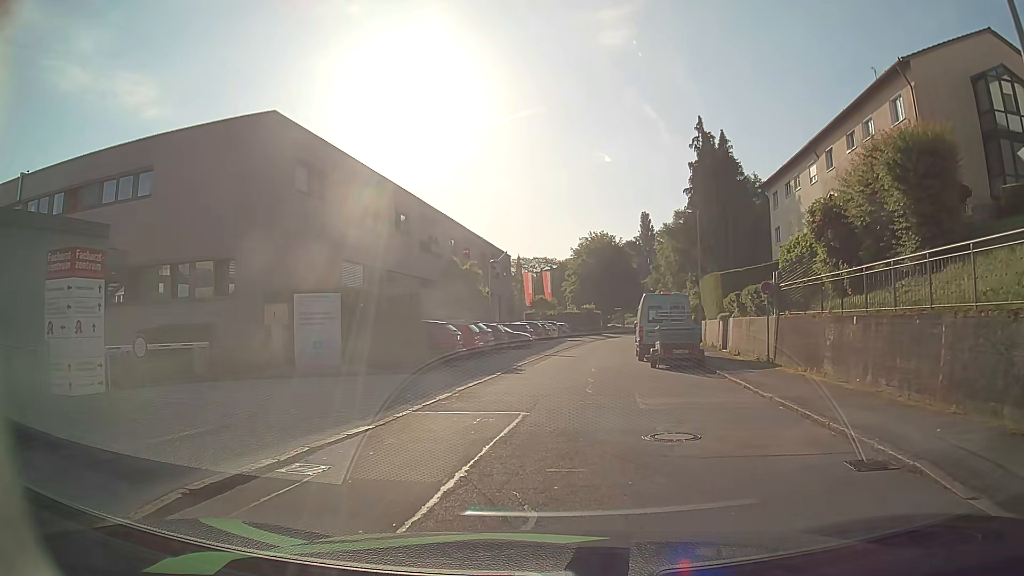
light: Day
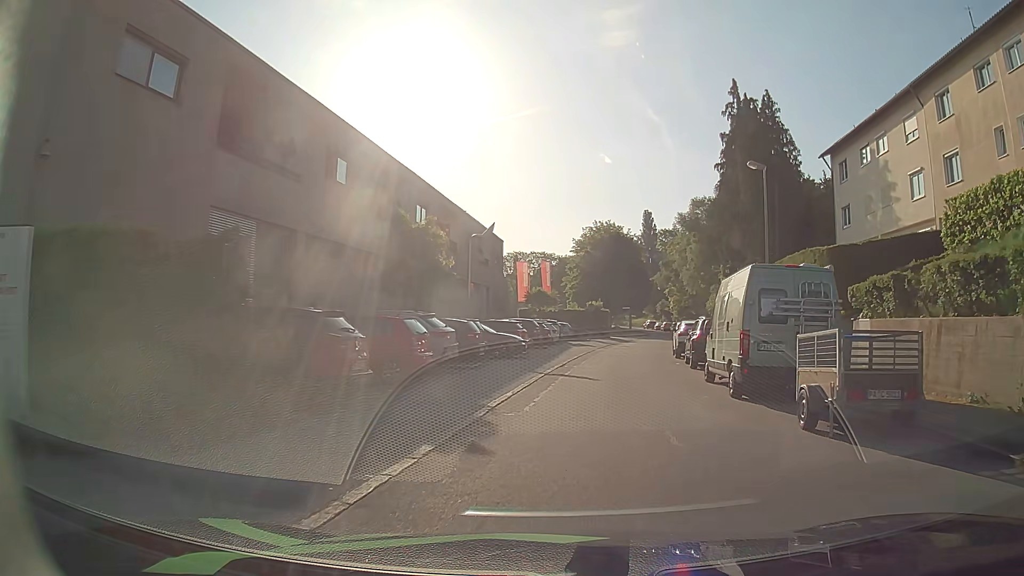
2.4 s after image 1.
(+0.1, +12.7) m; +2°
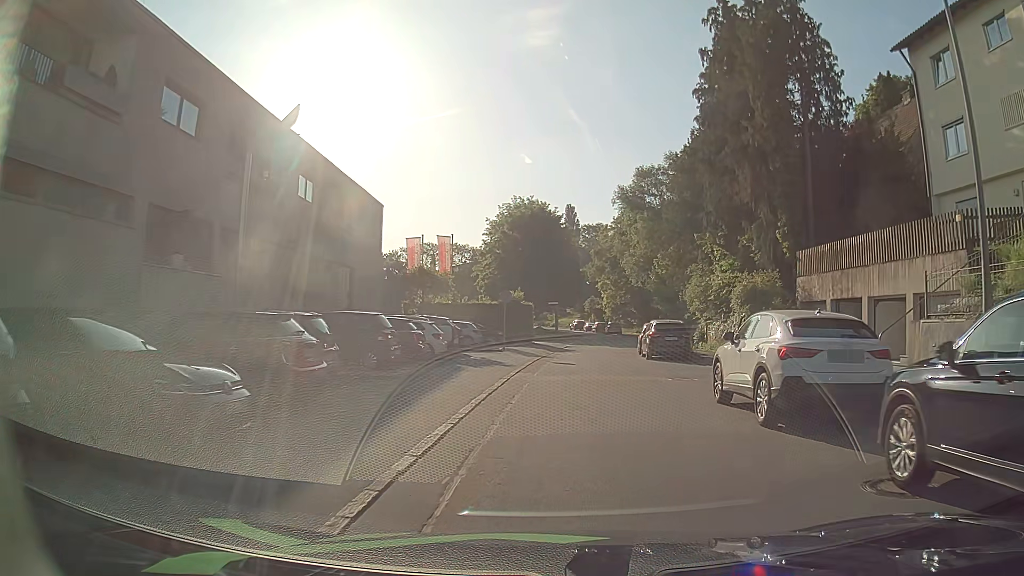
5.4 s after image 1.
(+0.9, +19.5) m; +5°
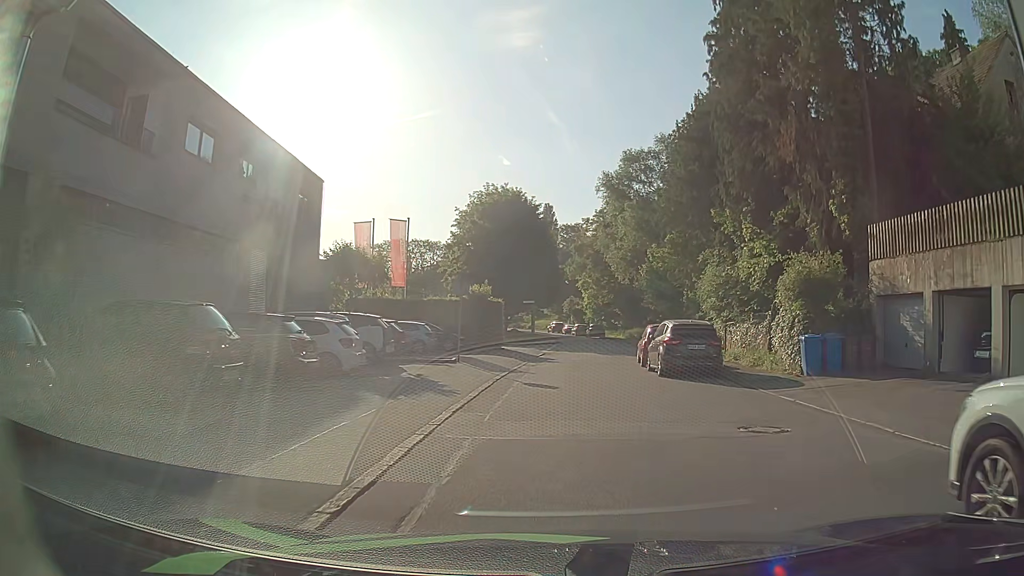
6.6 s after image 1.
(+0.2, +8.2) m; +3°
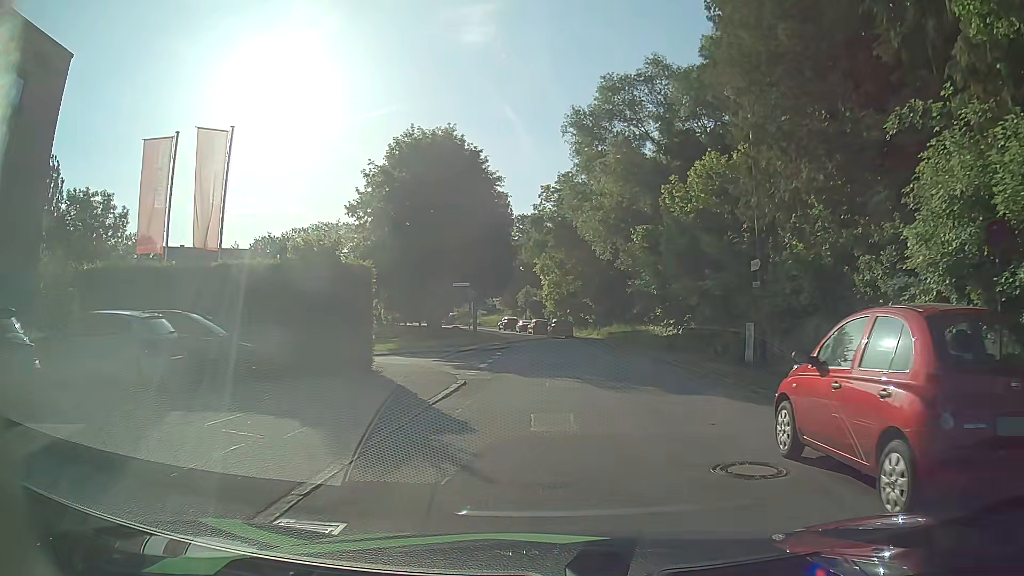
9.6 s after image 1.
(+0.5, +20.1) m; +3°
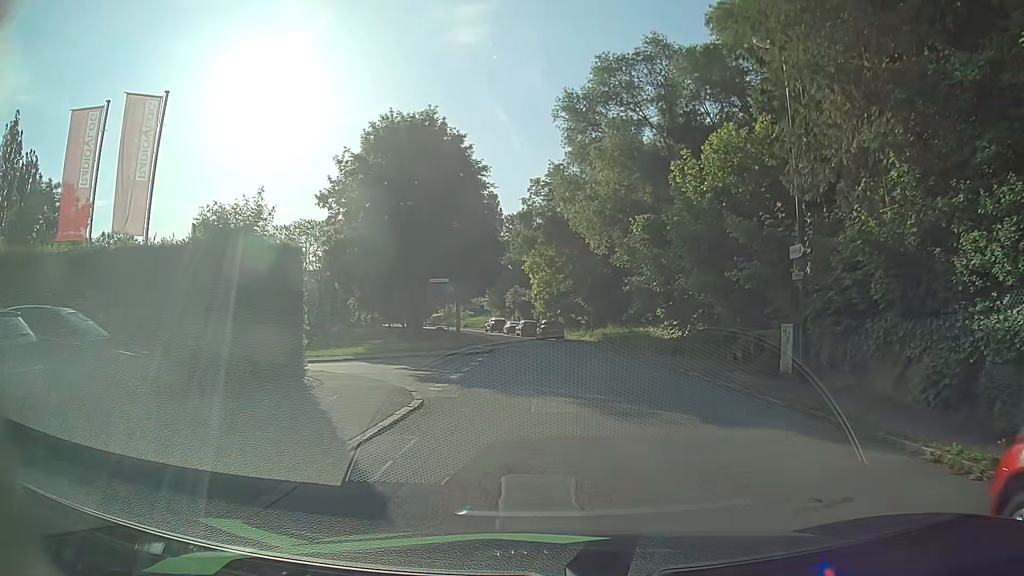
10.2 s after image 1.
(0.0, +4.1) m; 0°
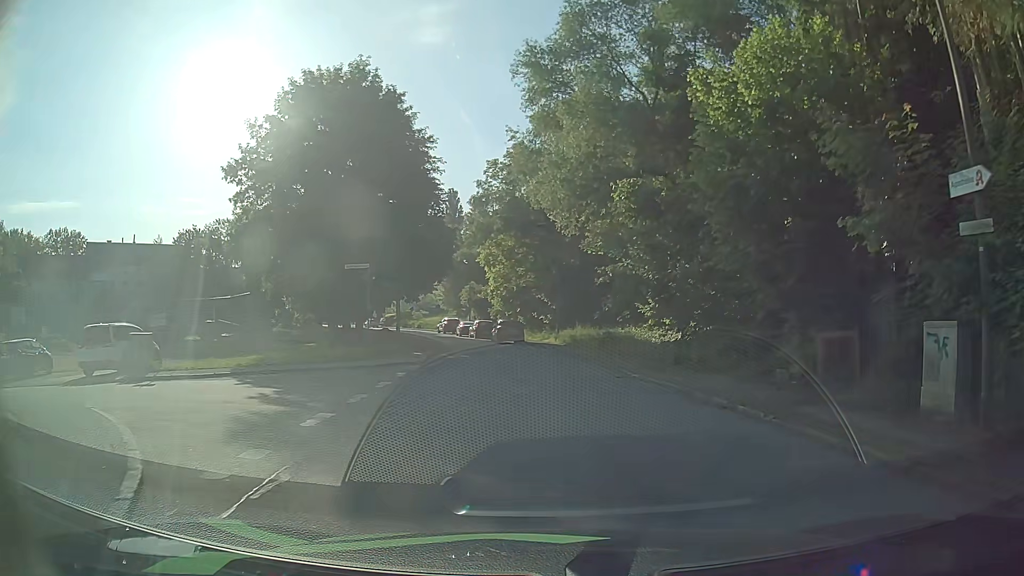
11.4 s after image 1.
(+0.4, +8.2) m; +5°
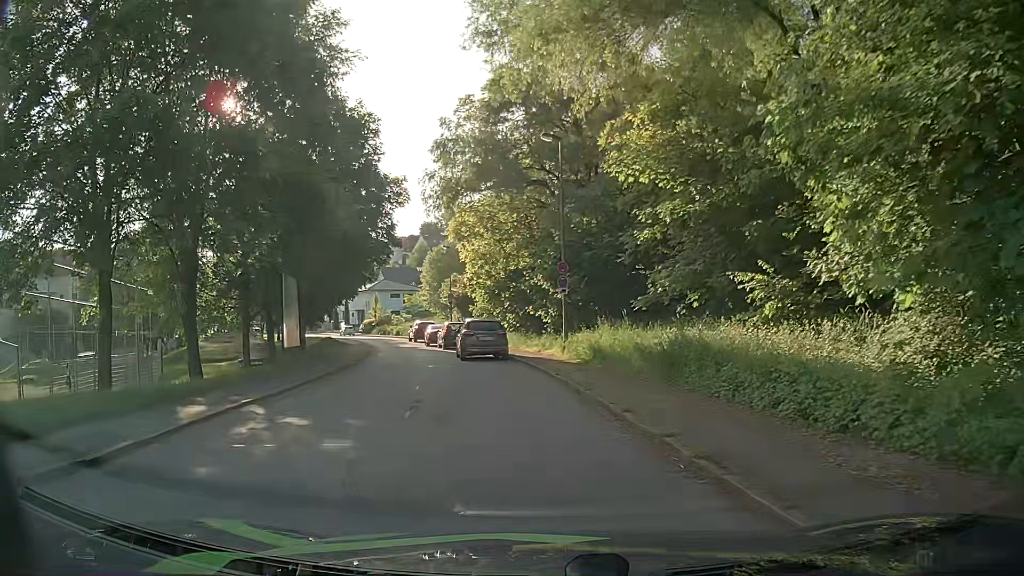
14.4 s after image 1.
(+0.6, +18.6) m; +1°
(-1, +10) (-4, +20) (-6, +29) (-9, +39) (-12, +48) (-15, +58) (-18, +68) (-20, +77) (-26, +86) (-32, +94) m
